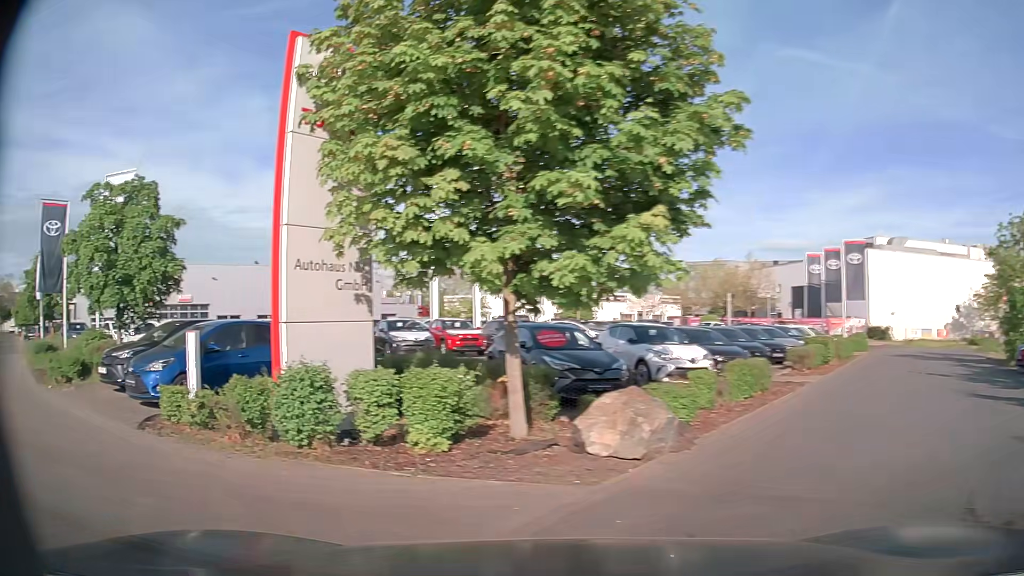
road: service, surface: asphalt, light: Day
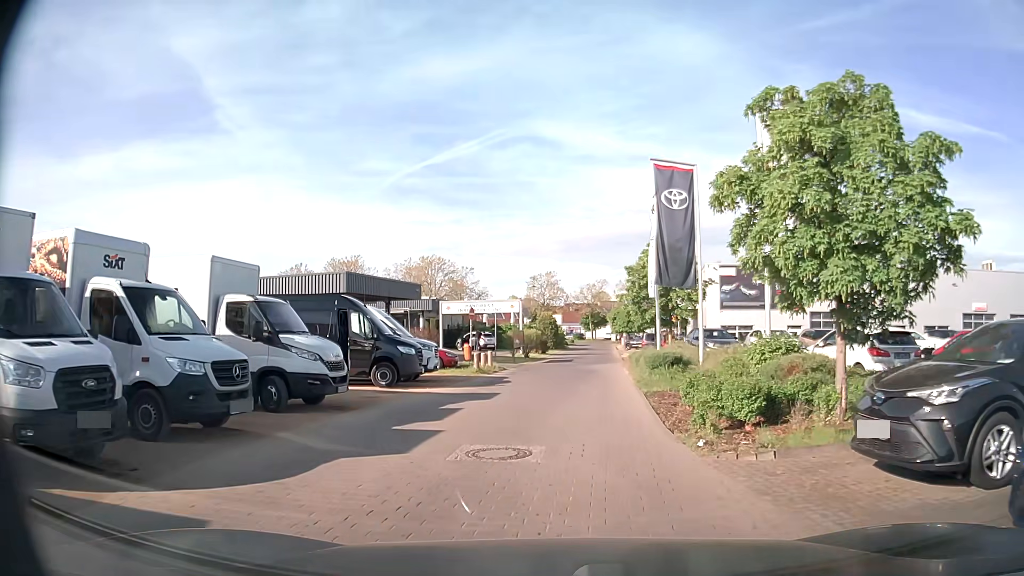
(-5.8, +6.8) m; -57°
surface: sett
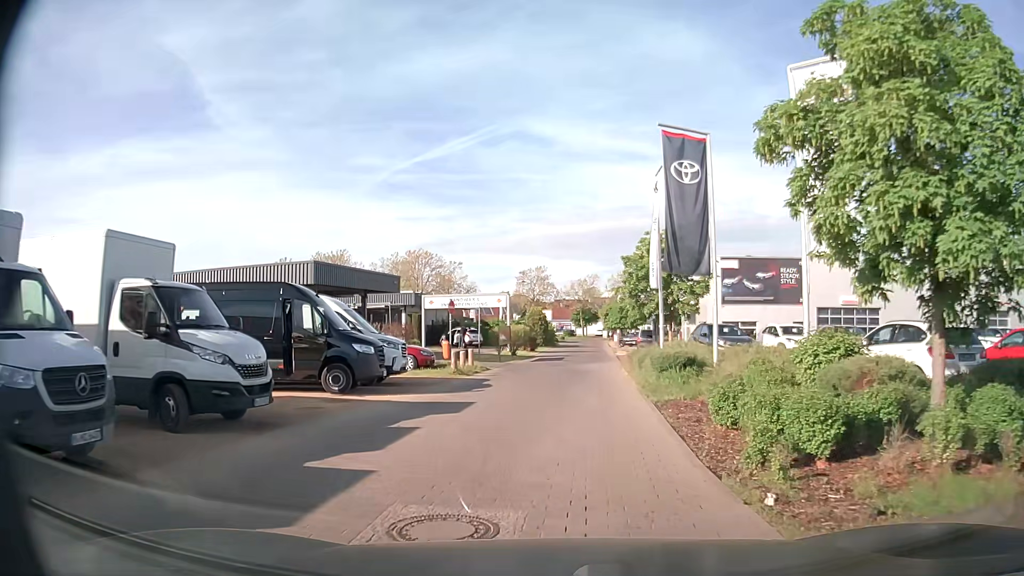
(0.0, +3.4) m; 0°
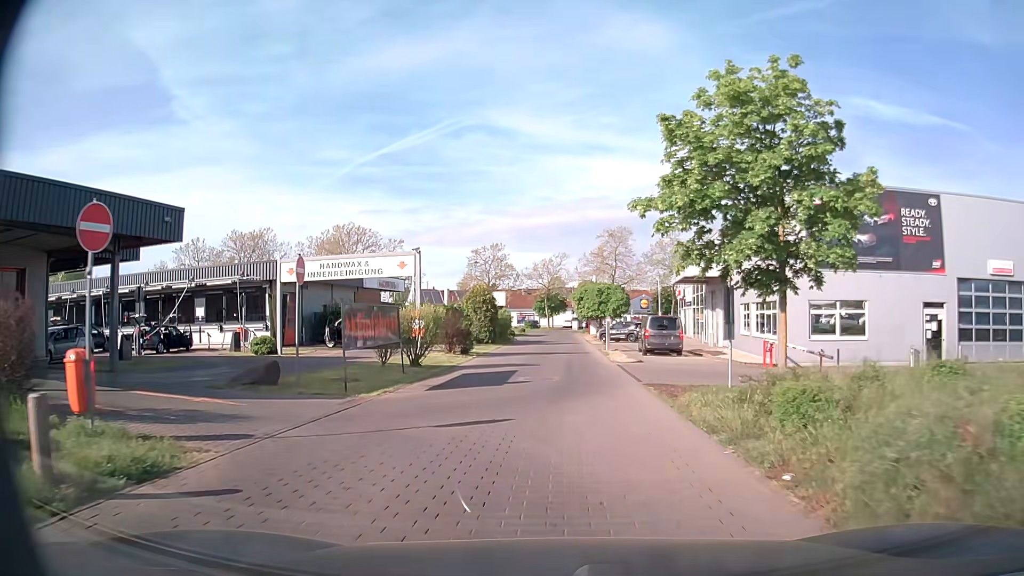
(+0.7, +21.9) m; +3°
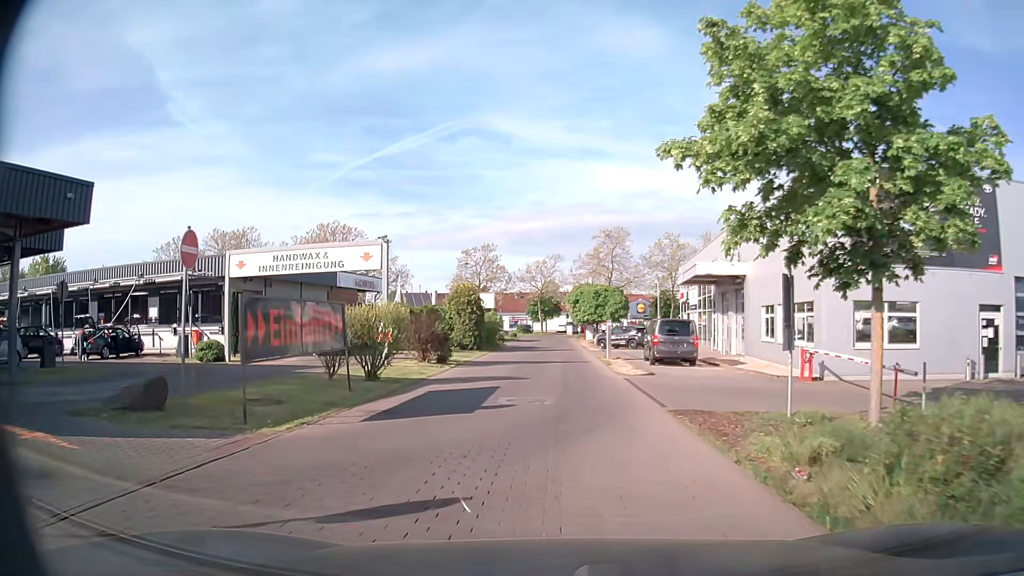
(+0.1, +4.5) m; +1°
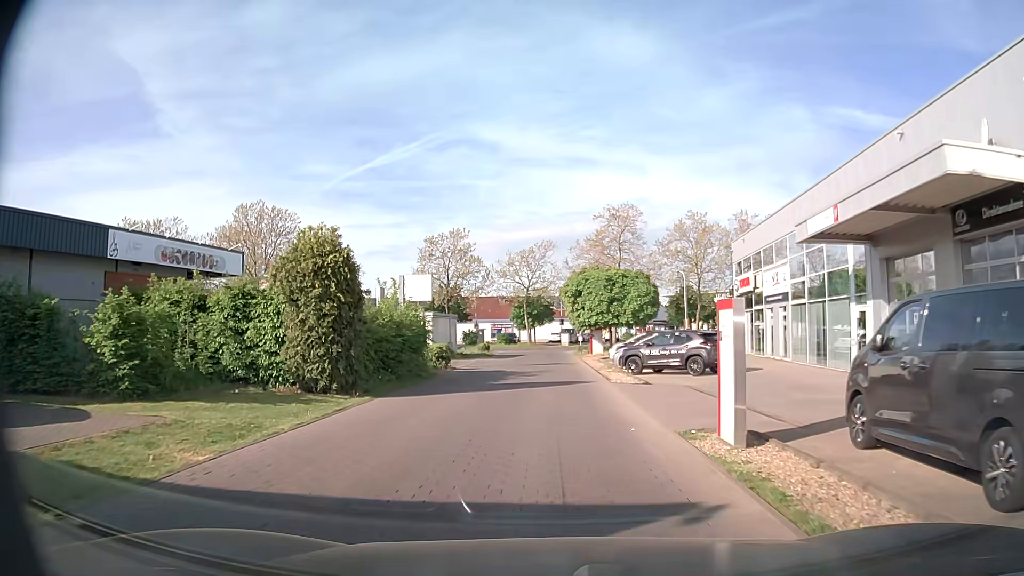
(+0.3, +22.7) m; +1°
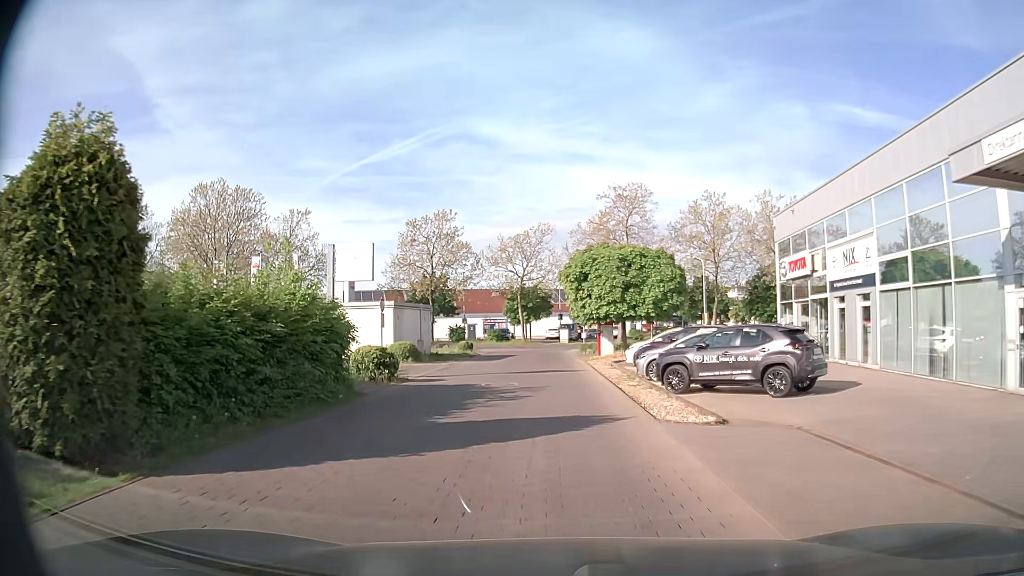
(0.0, +8.9) m; 0°
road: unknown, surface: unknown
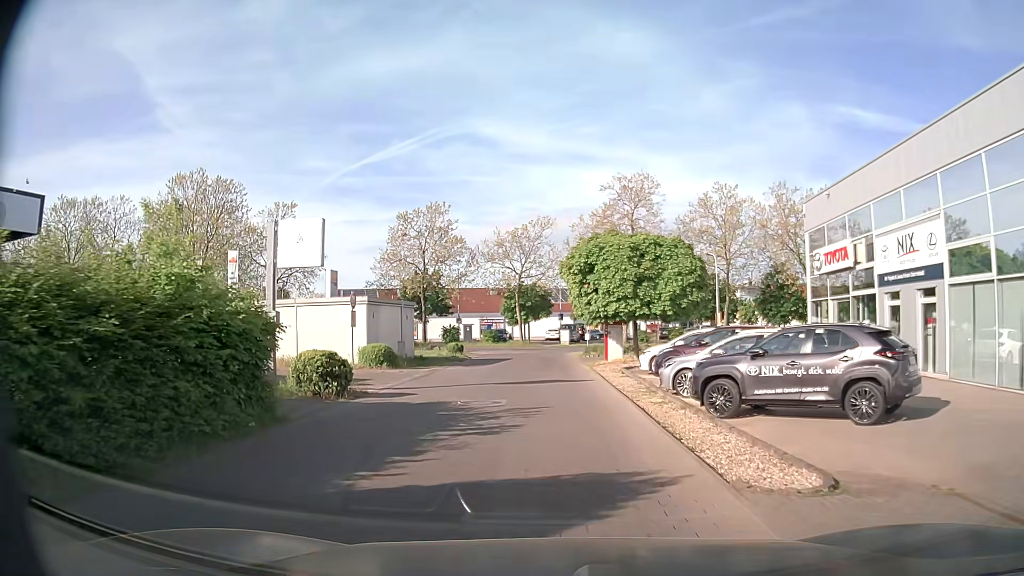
(0.0, +4.3) m; 0°
